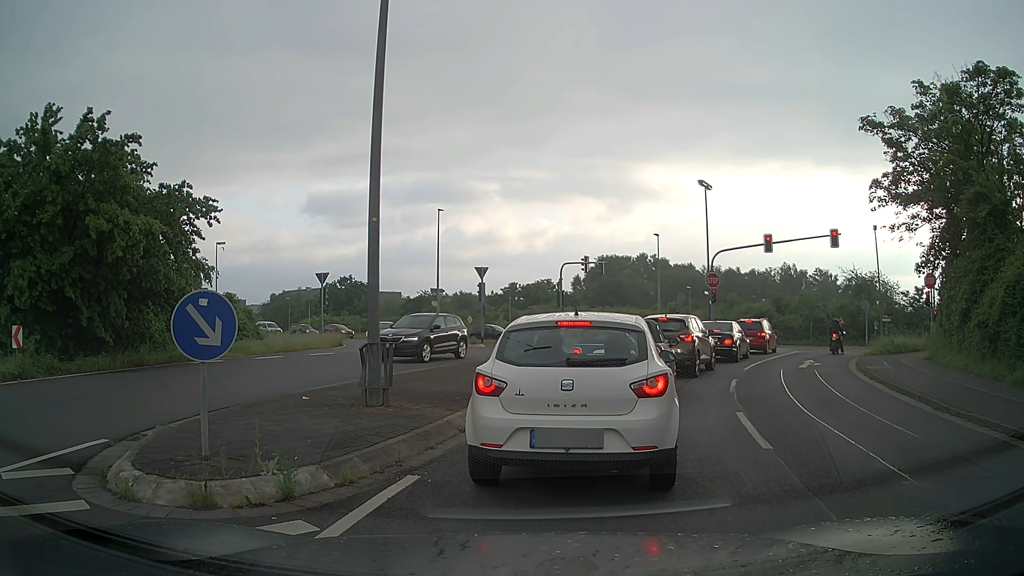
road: unclassified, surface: asphalt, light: Day
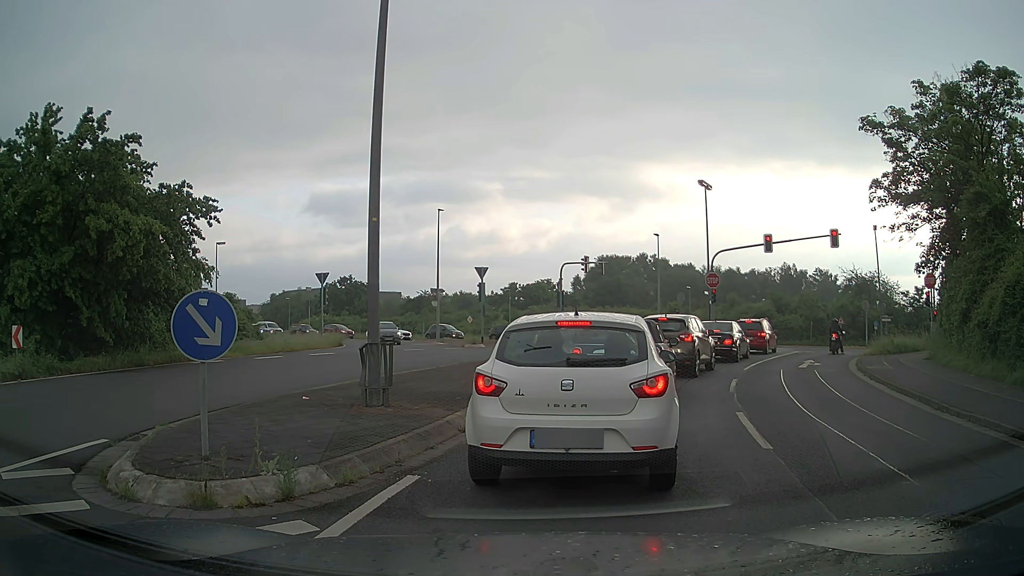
(0.0, 0.0) m; 0°
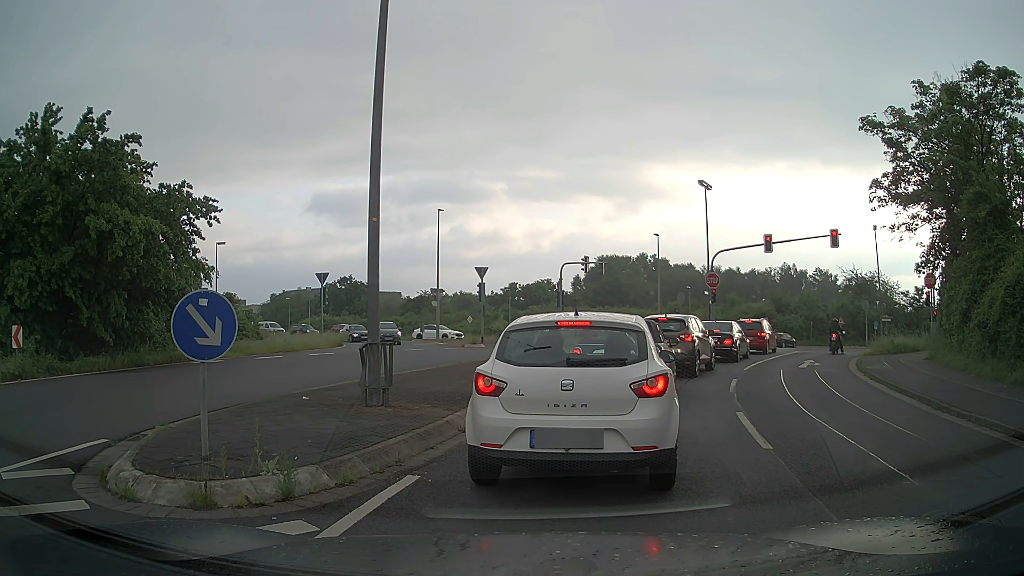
(0.0, 0.0) m; 0°
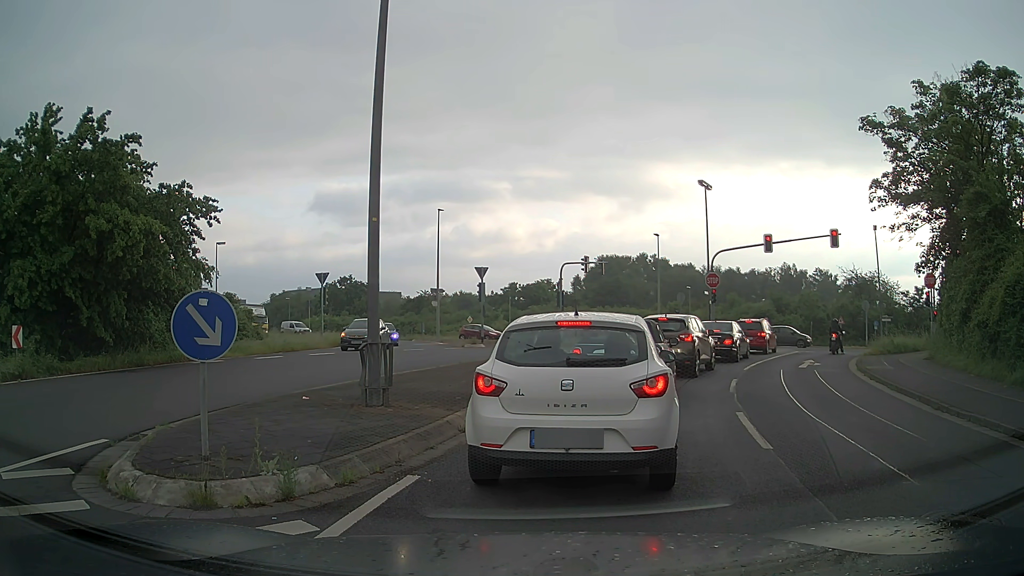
(0.0, 0.0) m; 0°
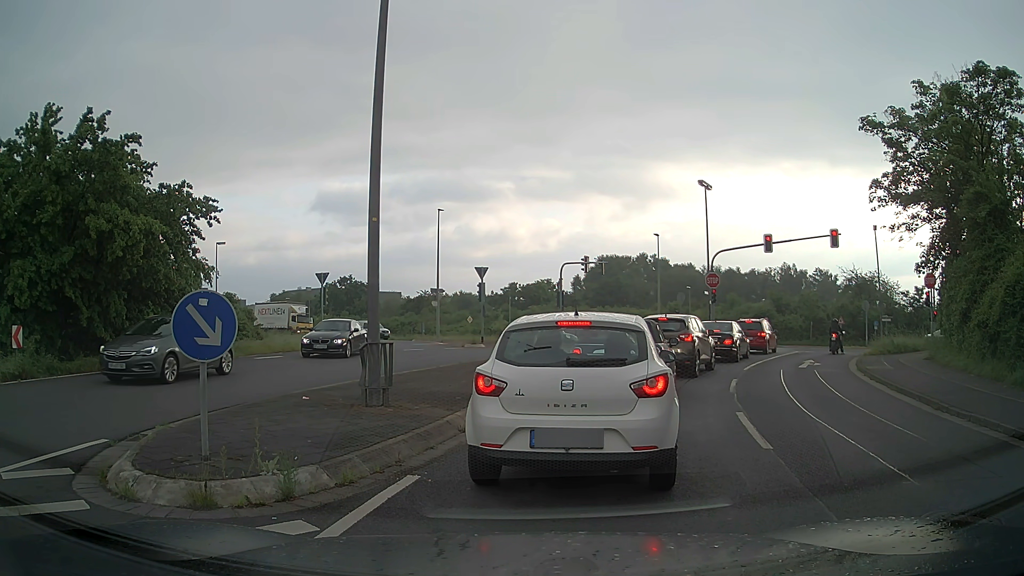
(0.0, 0.0) m; 0°
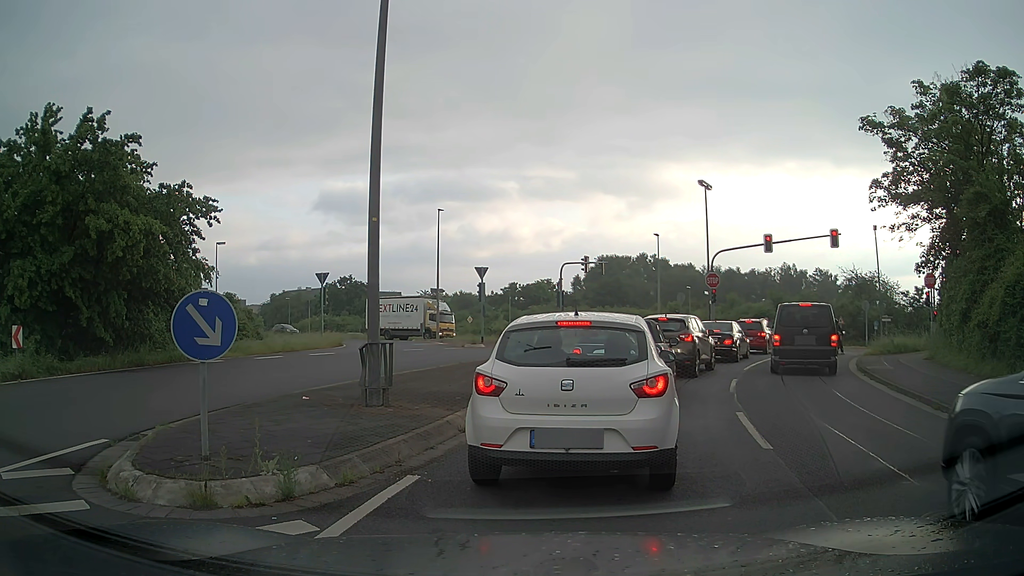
(0.0, 0.0) m; 0°
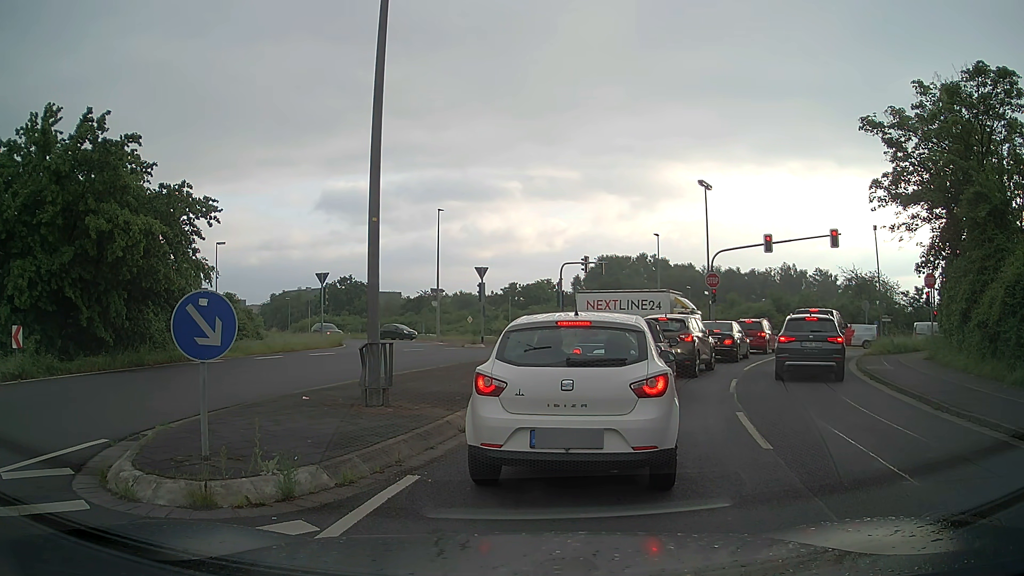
(0.0, 0.0) m; 0°
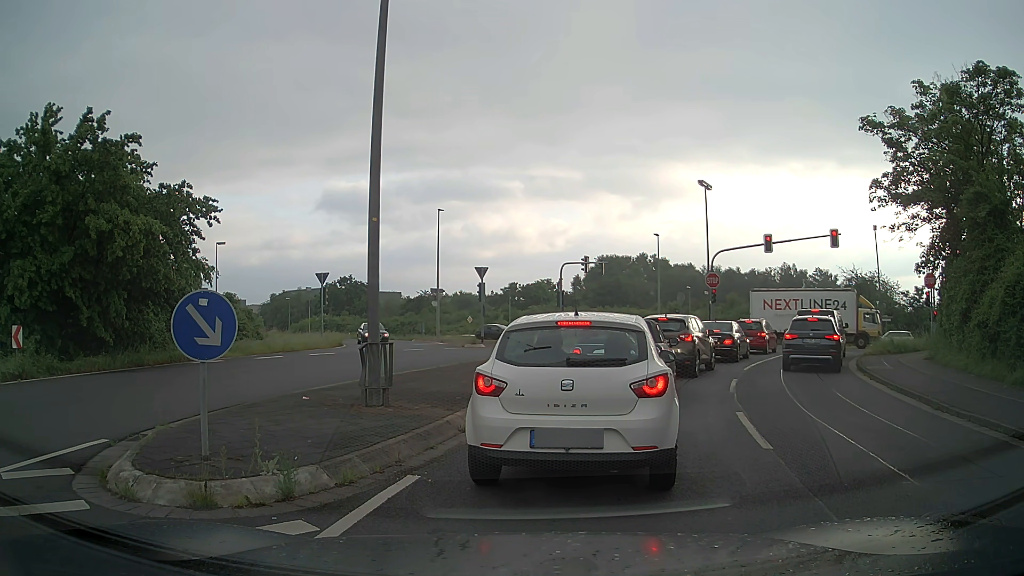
(0.0, 0.0) m; 0°
(+1, +10) (+5, +19) (+9, +28) (+14, +37) (+17, +46) (+14, +56) (+6, +63) (-2, +69) (-10, +75) (-18, +81) m
